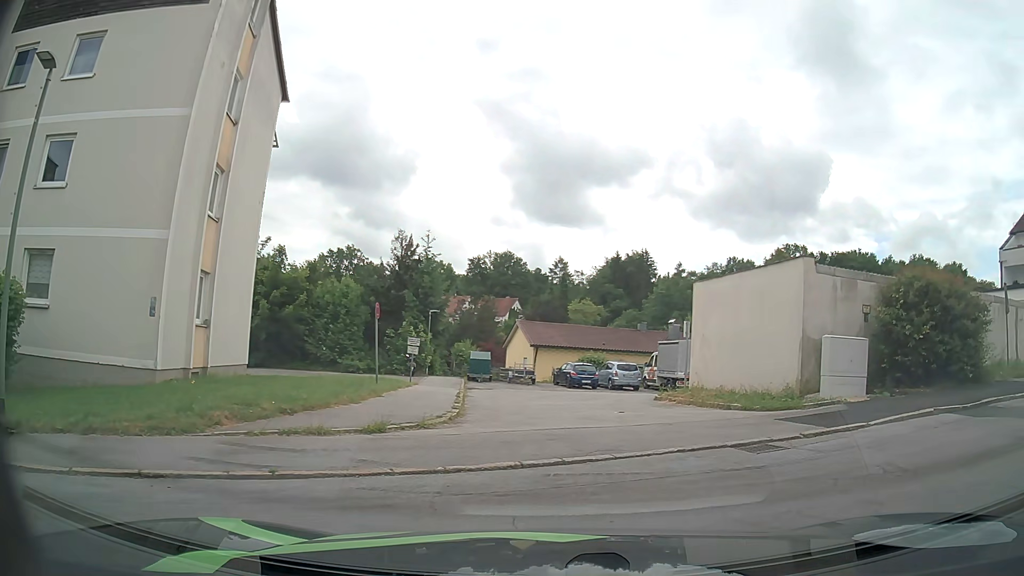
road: residential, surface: asphalt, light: Day
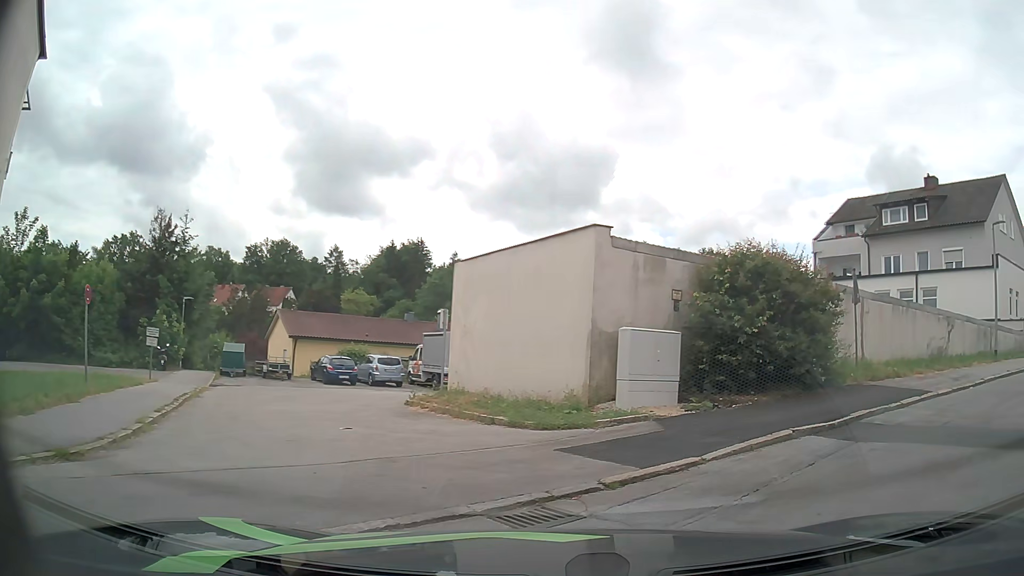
(+0.6, +3.5) m; +18°
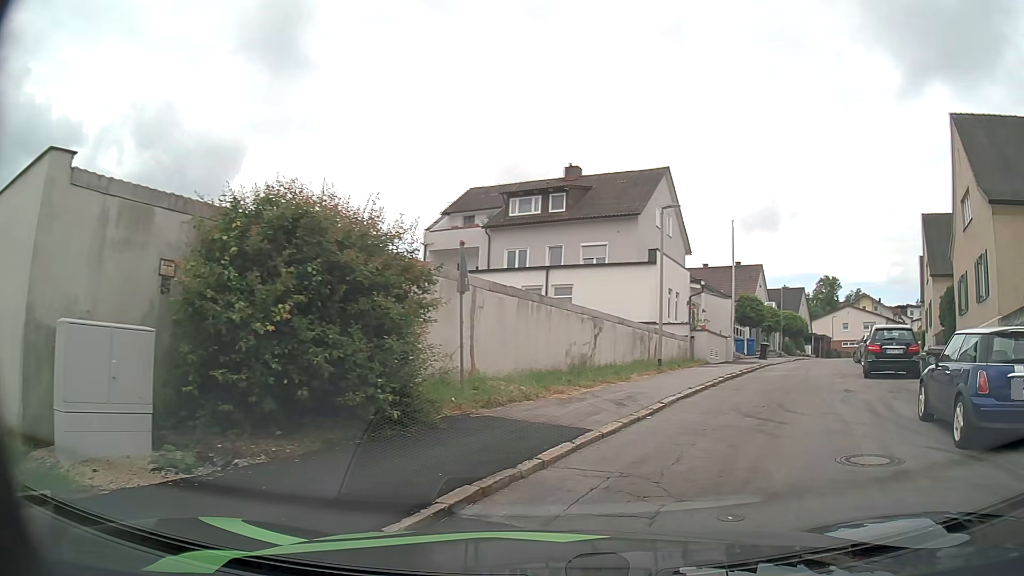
(+1.6, +4.9) m; +33°
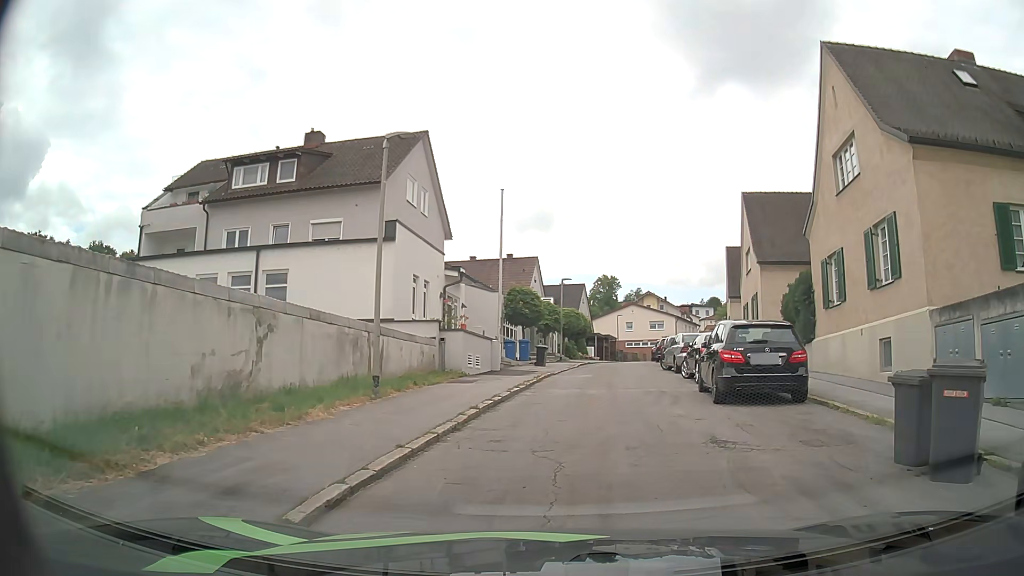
(+2.0, +7.6) m; +21°
(0, +10) (+1, +20) (+3, +30) (+4, +40) (+5, +50) (+7, +59) (+10, +69) (+13, +79) (+17, +88) (+22, +97) m
